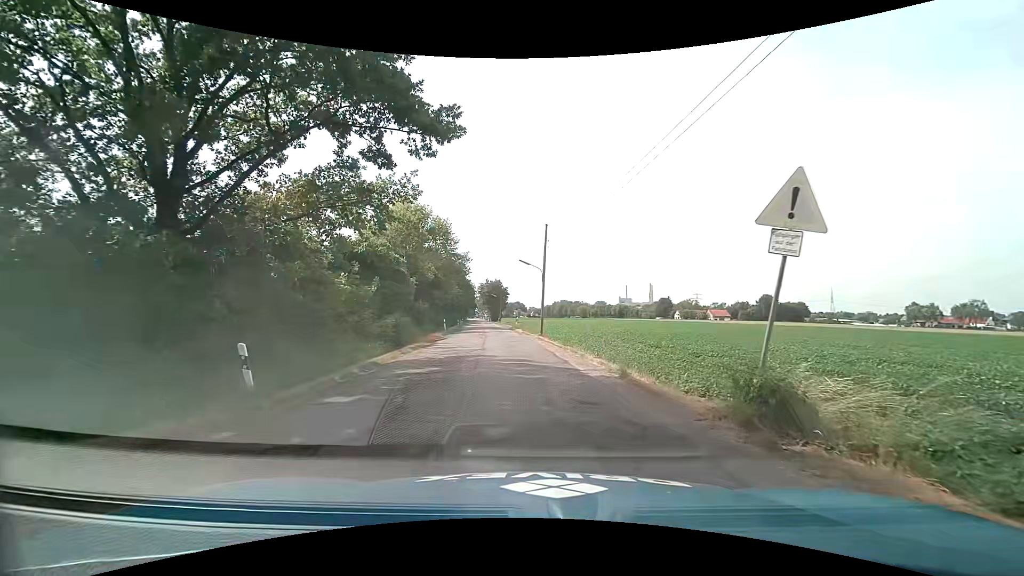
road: tertiary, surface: asphalt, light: Day
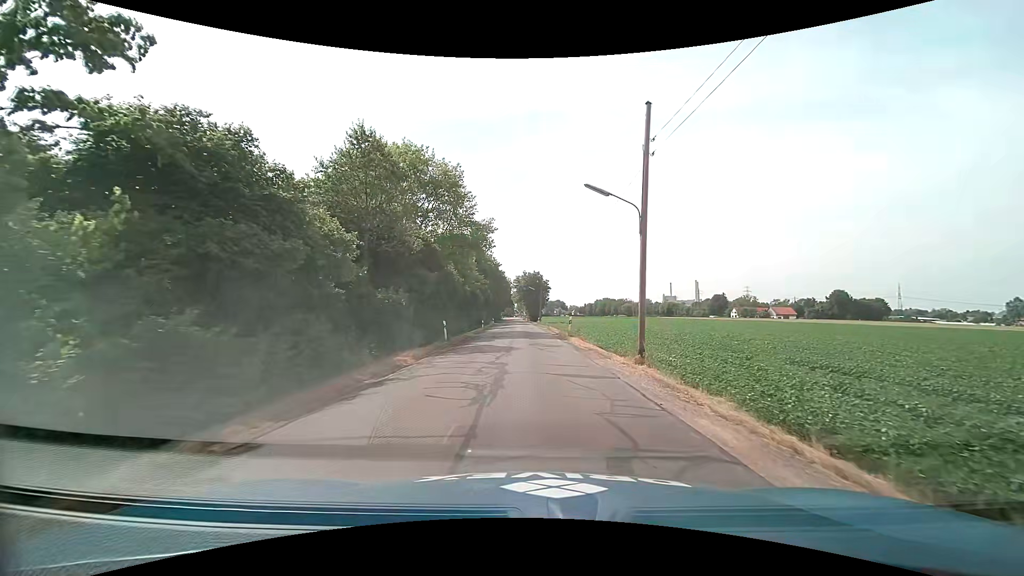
(-1.0, +22.1) m; -4°
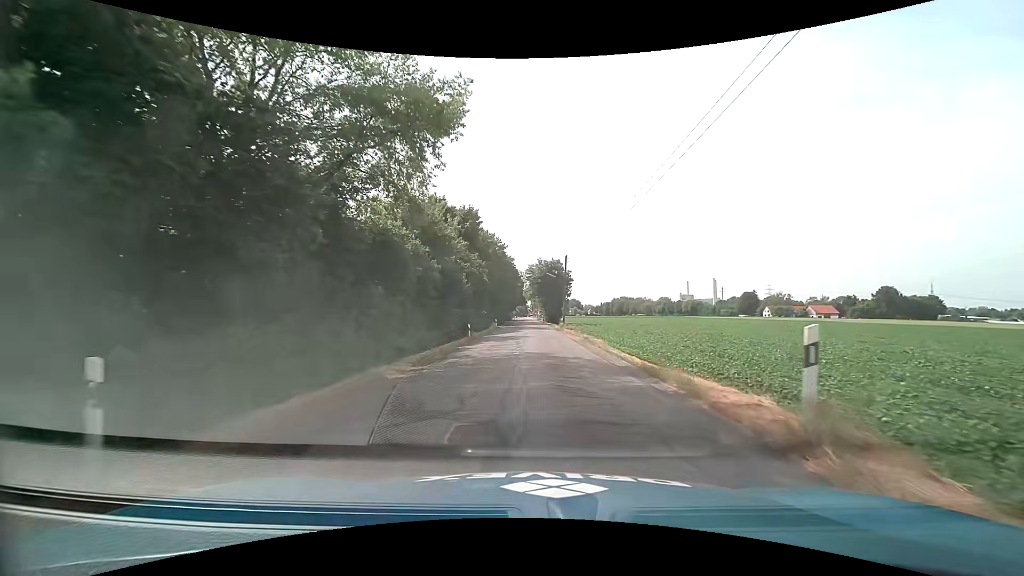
(-0.4, +24.6) m; -1°
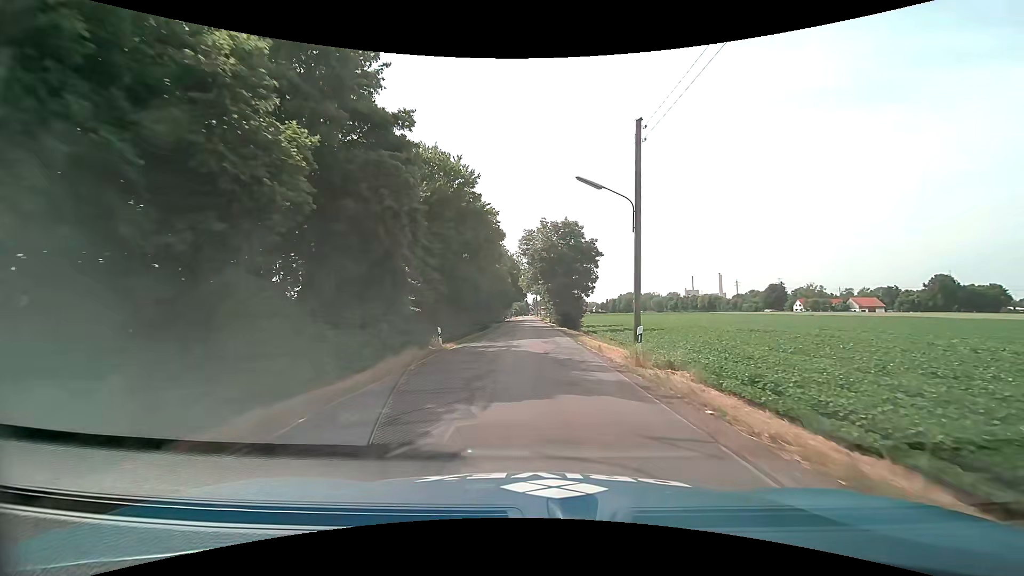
(+0.1, +36.2) m; 0°
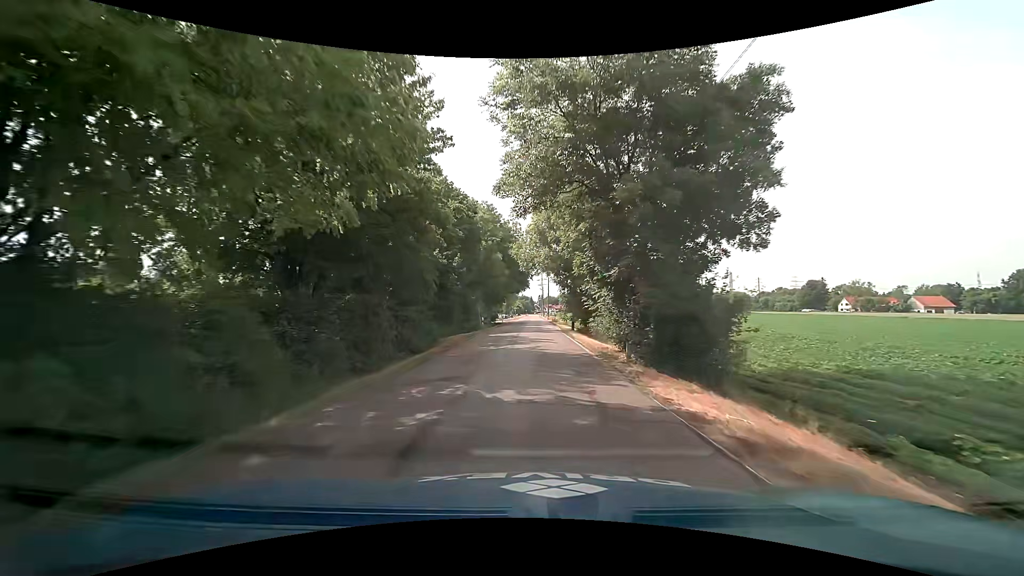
(0.0, +37.1) m; 0°
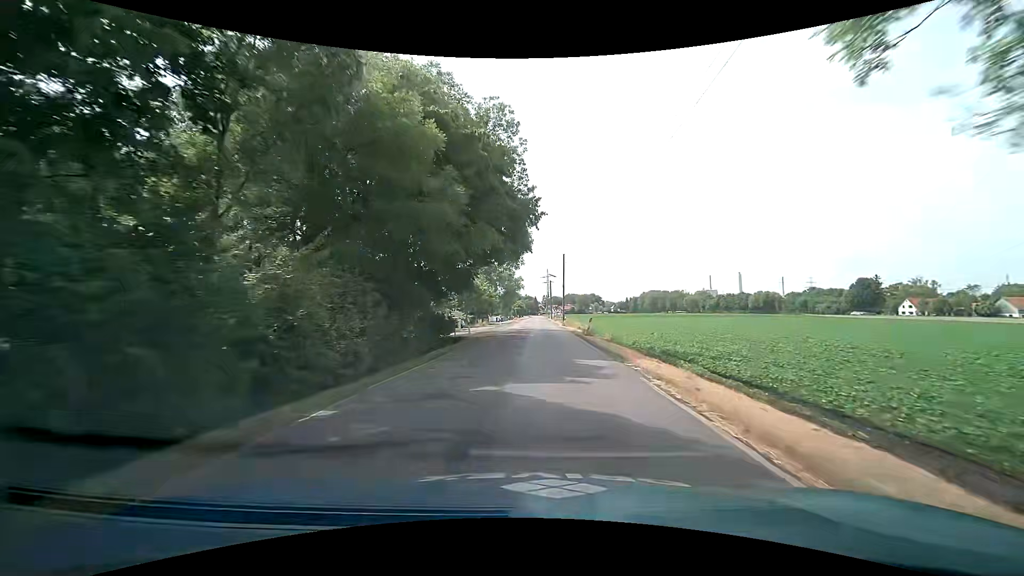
(-0.5, +38.5) m; -1°
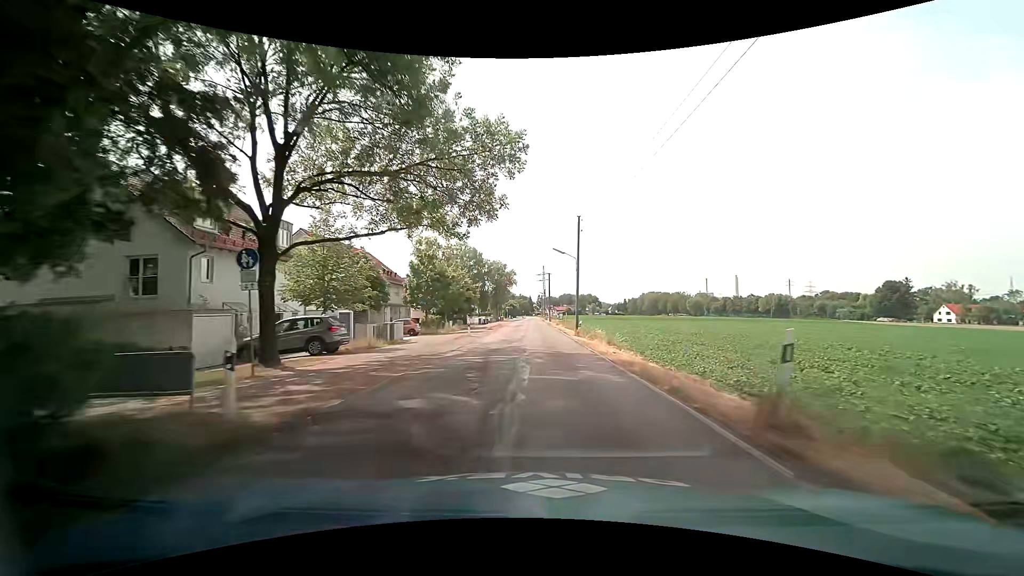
(0.0, +23.8) m; 0°
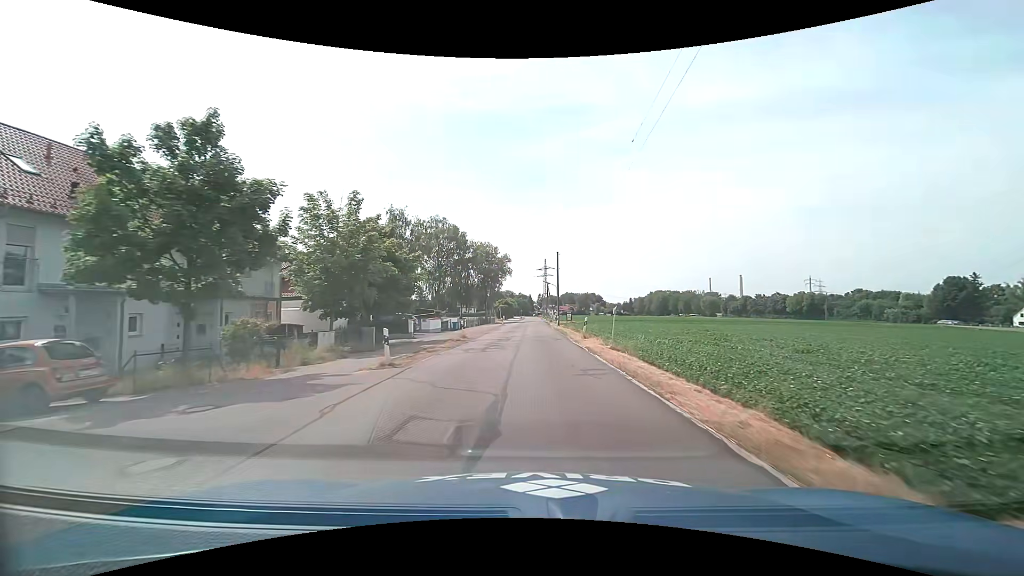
(+0.3, +32.4) m; 0°
(0, +10) (0, +20) (0, +30) (0, +40) (0, +50) (0, +60) (0, +70) (0, +80) (0, +90) (0, +100) m
